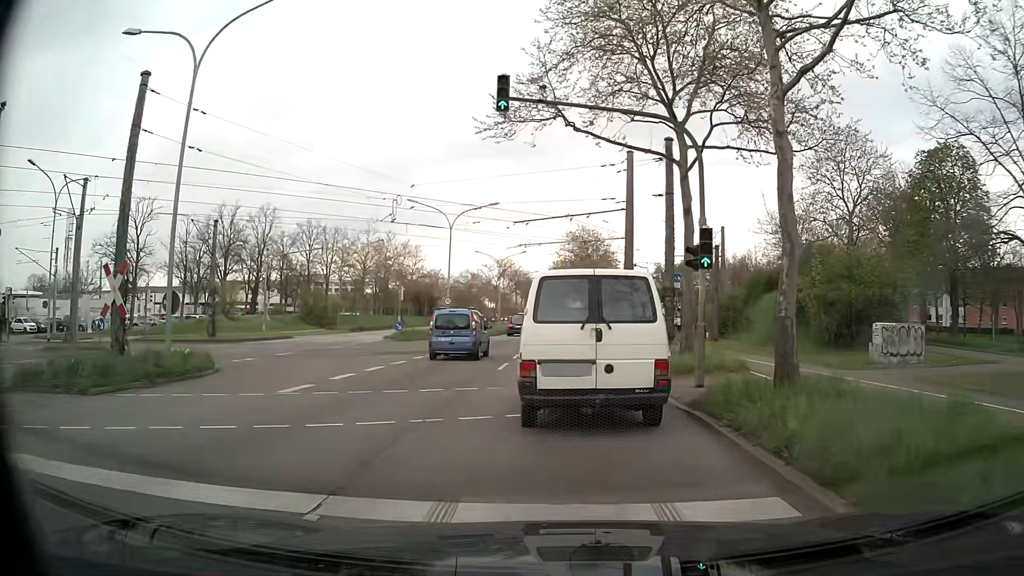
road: primary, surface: asphalt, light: Day
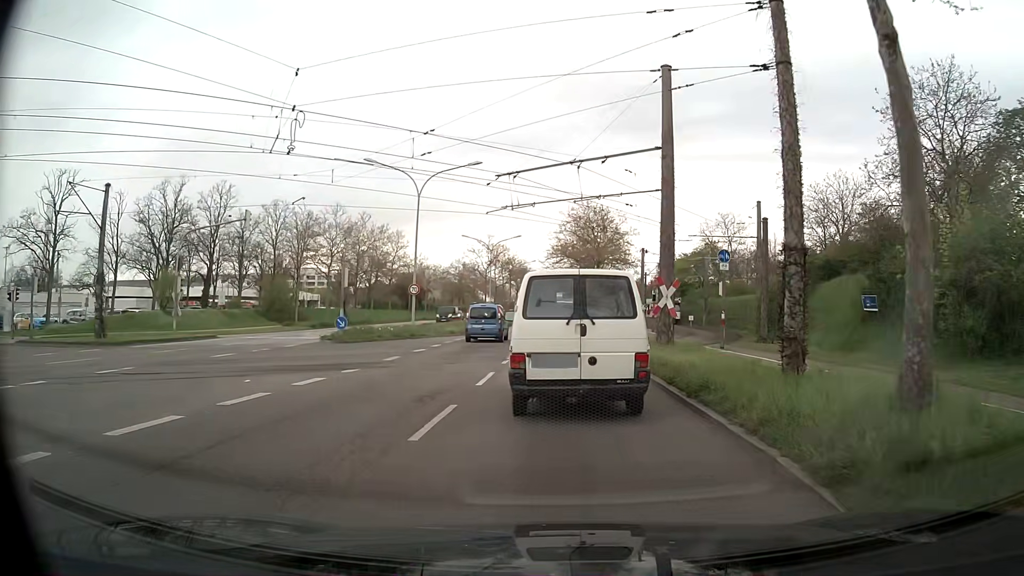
(-0.1, +11.7) m; -1°
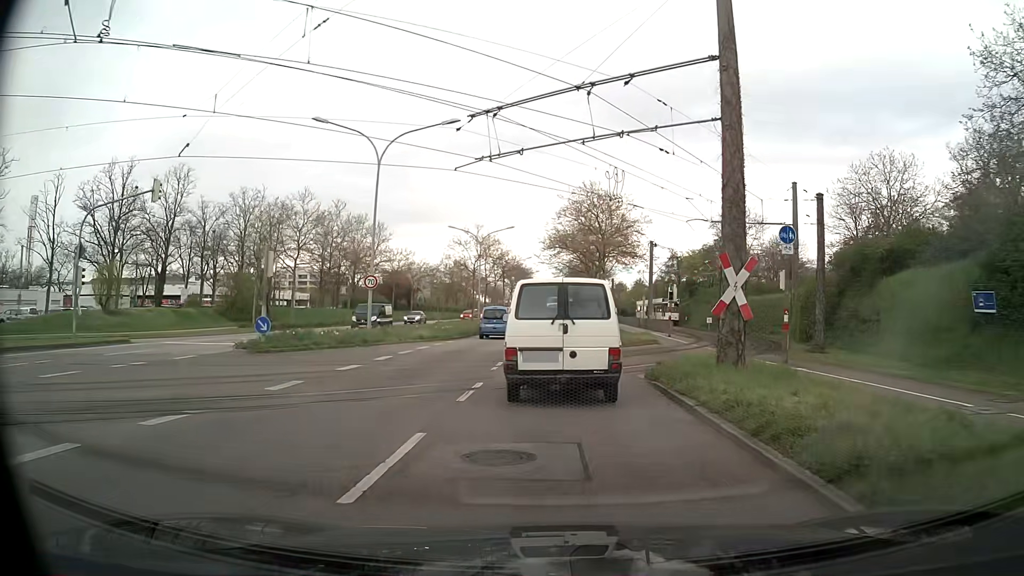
(+0.1, +8.5) m; +1°
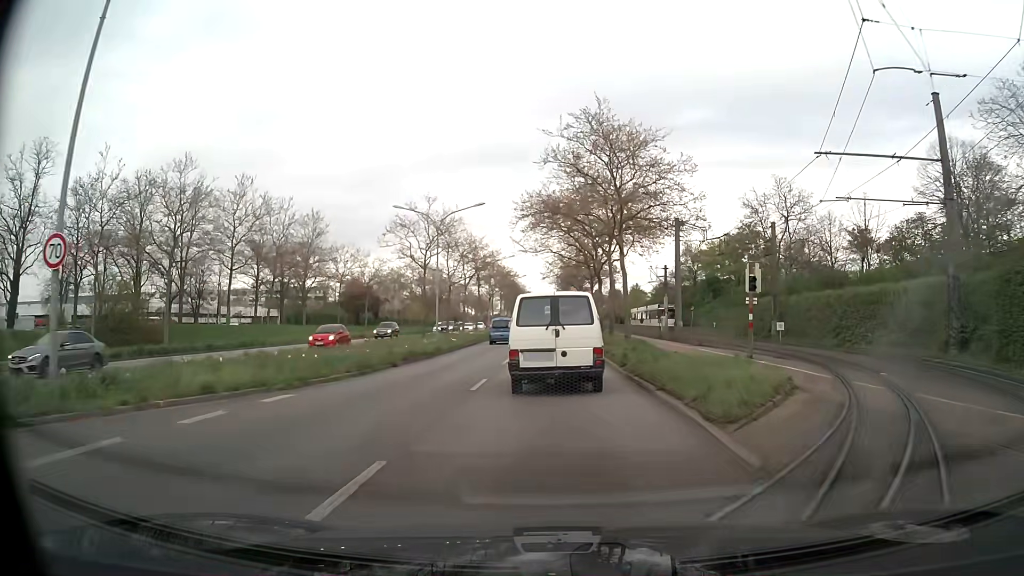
(+0.1, +19.7) m; 0°
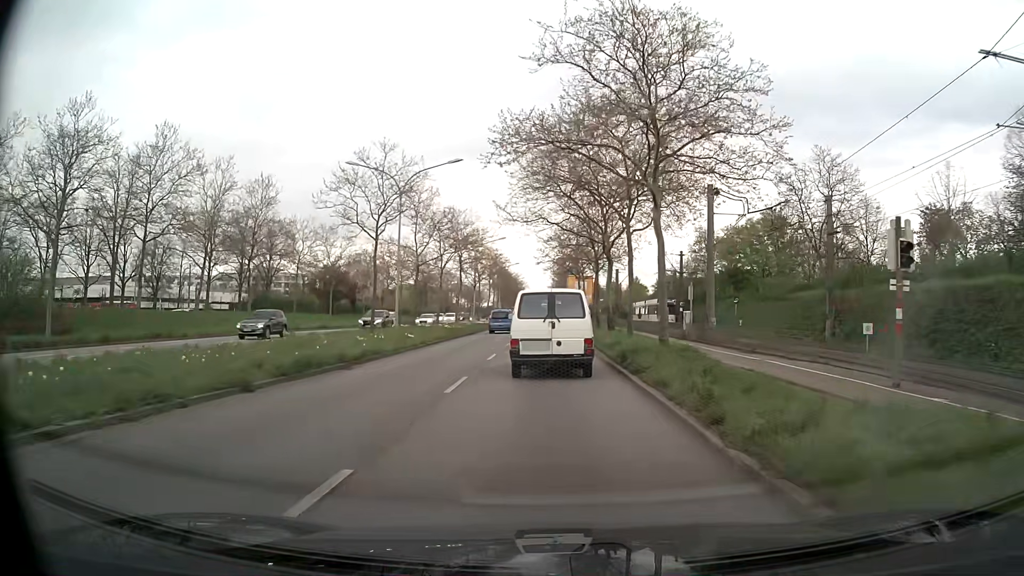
(+0.1, +11.2) m; +1°
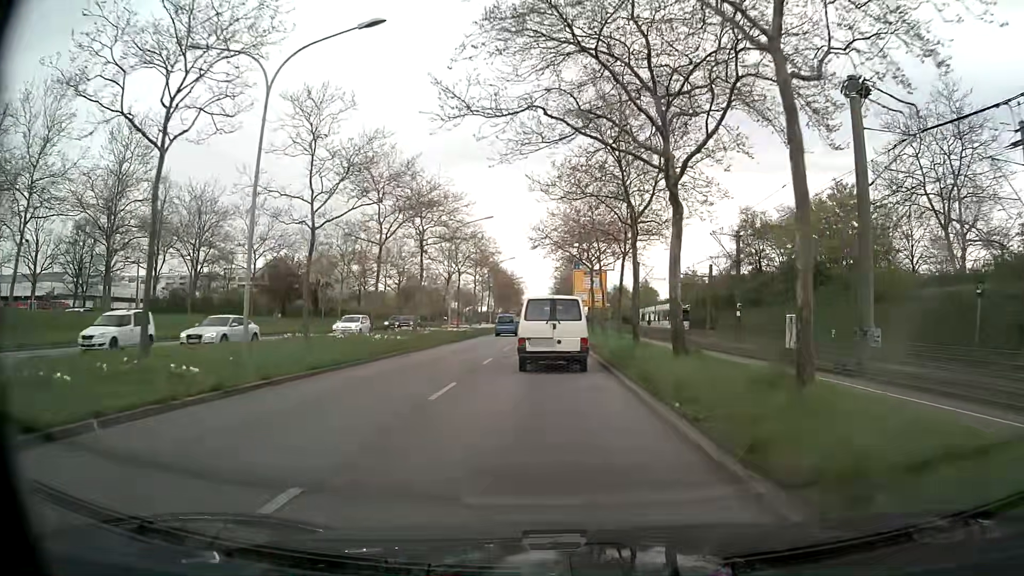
(0.0, +19.1) m; 0°
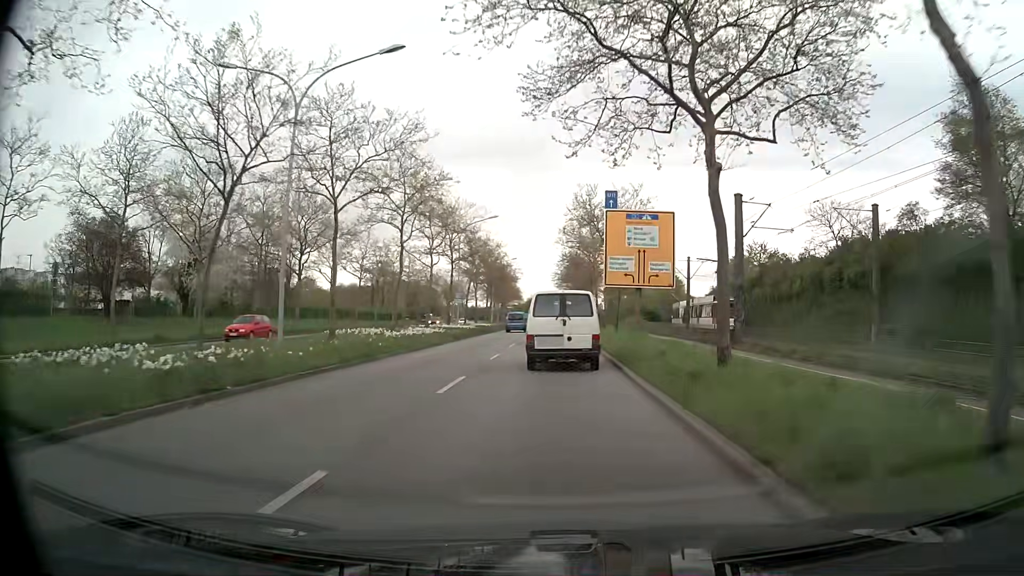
(-0.3, +36.1) m; 0°
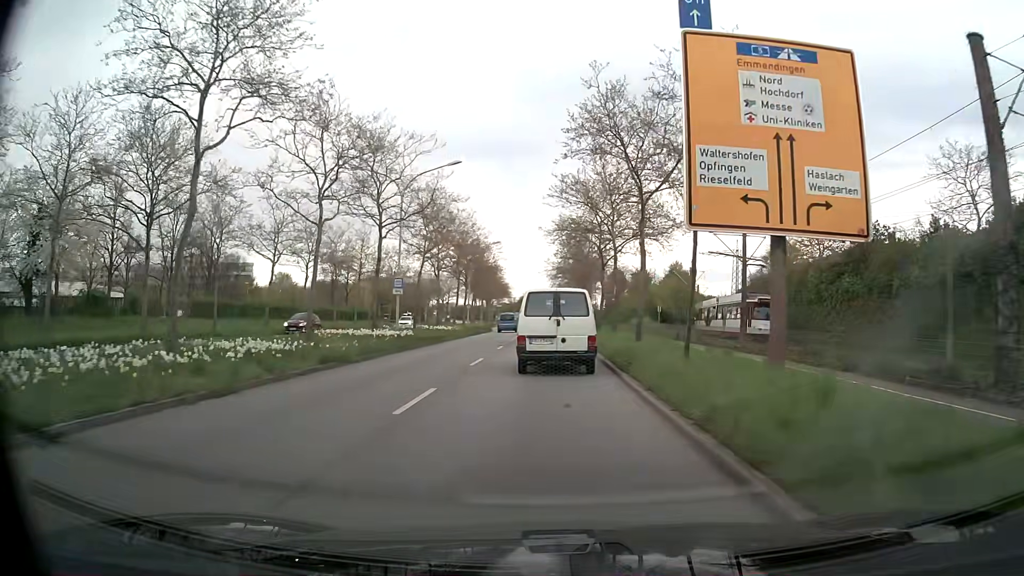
(+0.1, +20.4) m; 0°
(0, +10) (0, +20) (0, +30) (0, +40) (0, +50) (-1, +60) (-1, +70) (-1, +80) (-1, +90) (-2, +100) m
